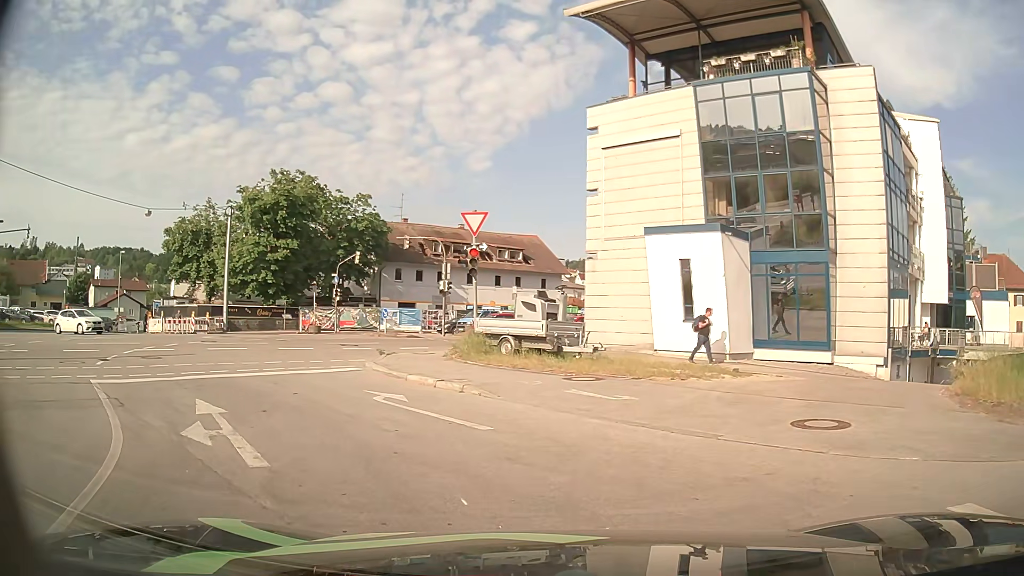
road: primary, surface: asphalt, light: Day
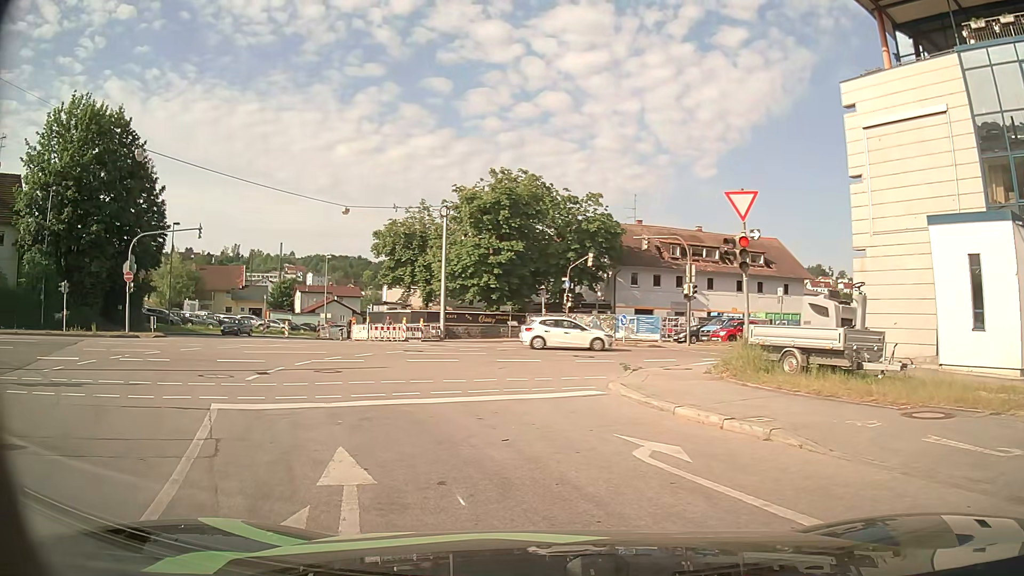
(-0.7, +4.2) m; -18°
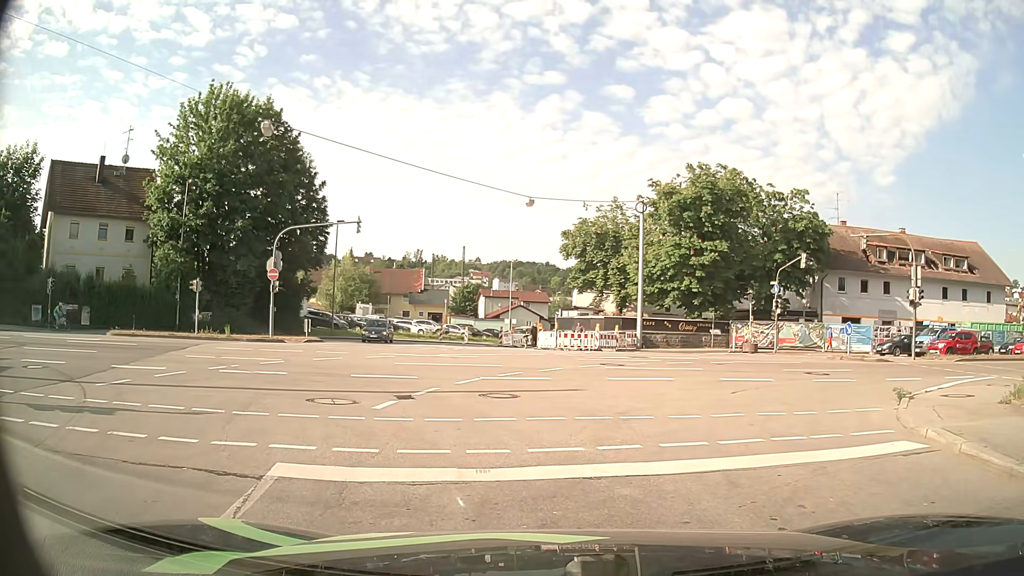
(-0.8, +4.7) m; -17°
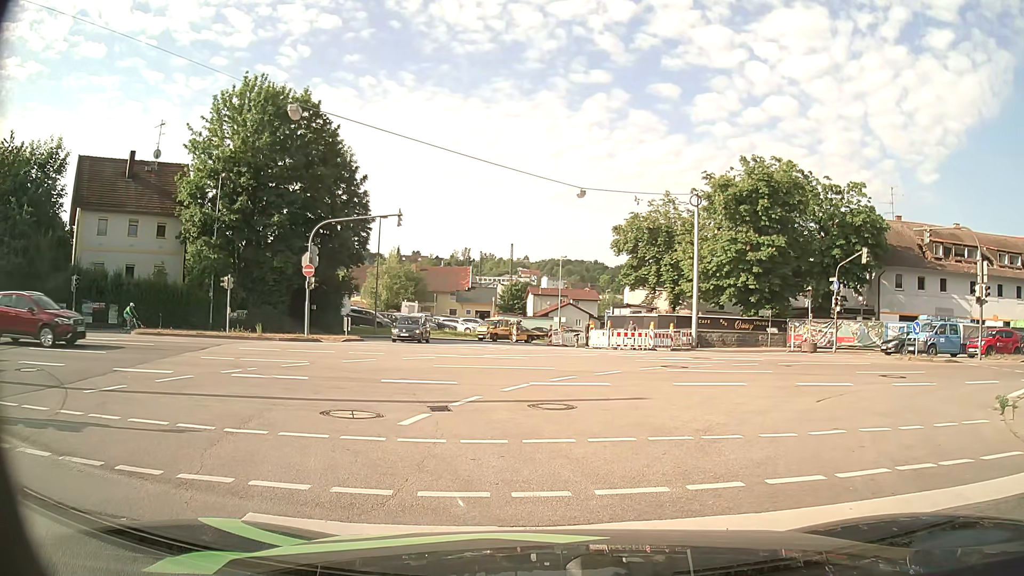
(-0.1, +1.8) m; -2°
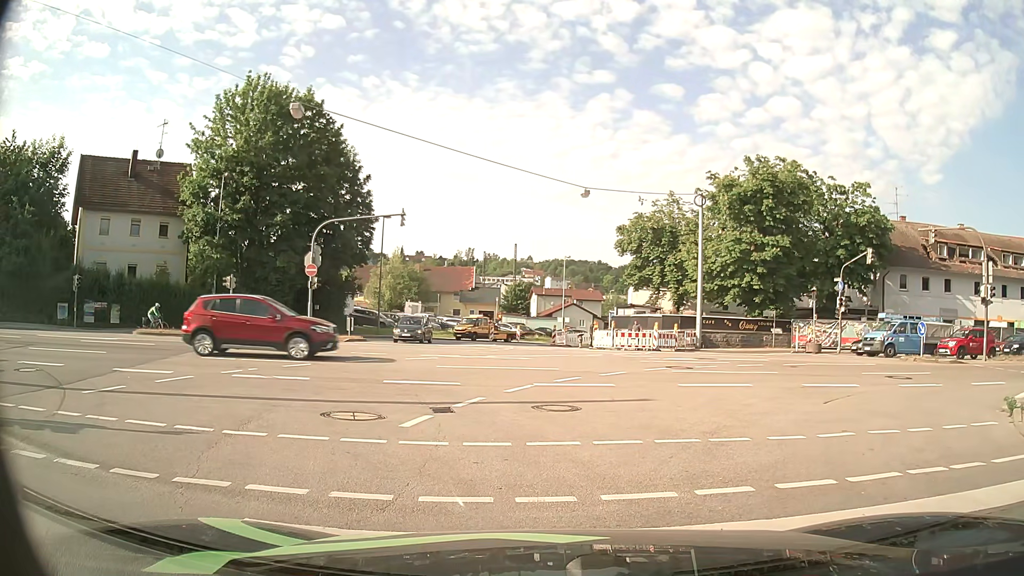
(0.0, +0.2) m; 0°
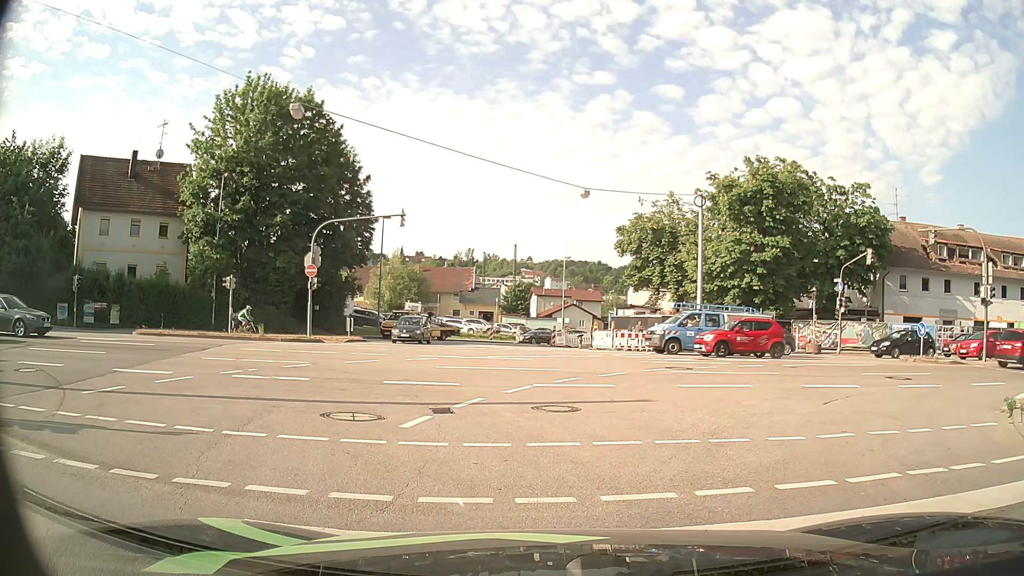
(0.0, +0.1) m; 0°
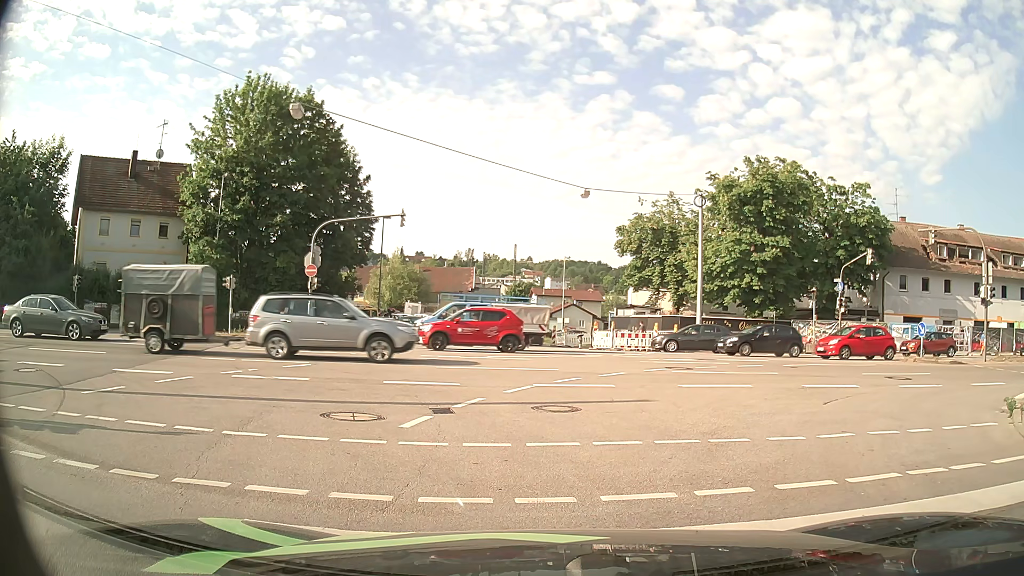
(0.0, 0.0) m; 0°
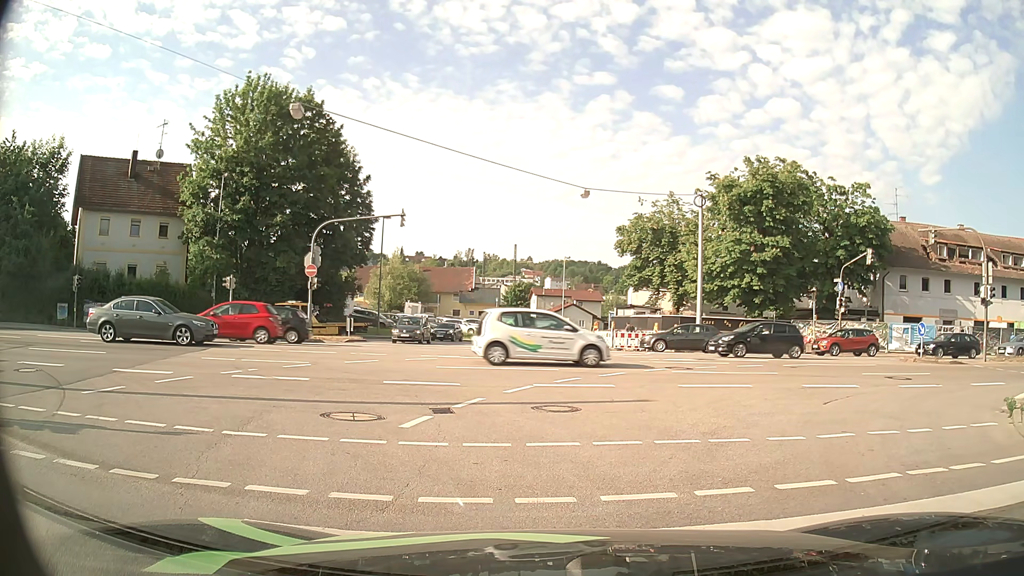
(0.0, 0.0) m; 0°
(0, +10) (0, +20) (-1, +30) (-2, +40) (-4, +50) (-4, +60) (0, +69) (+7, +77) (+14, +84) (+20, +92) m
